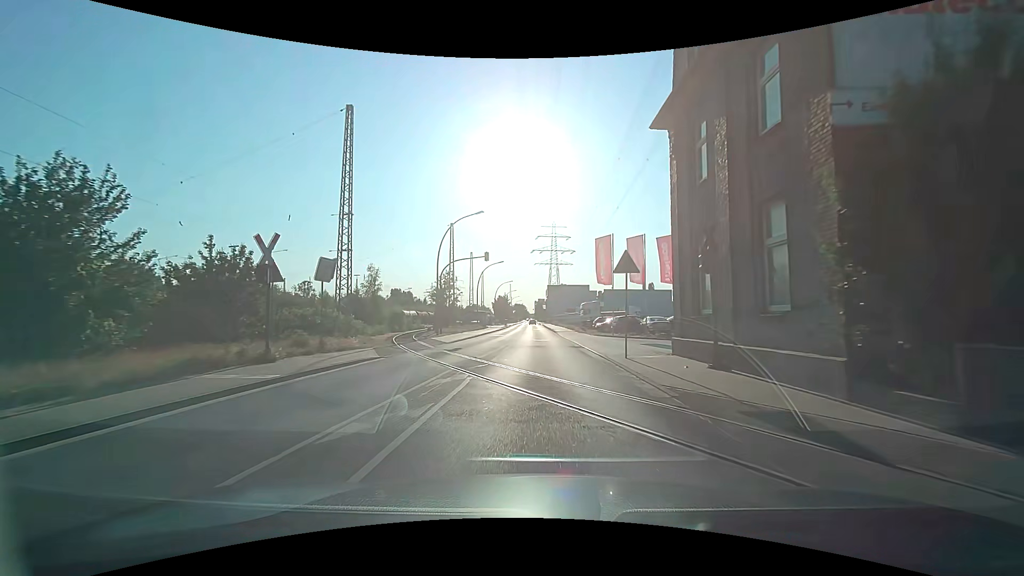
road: secondary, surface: asphalt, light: Day
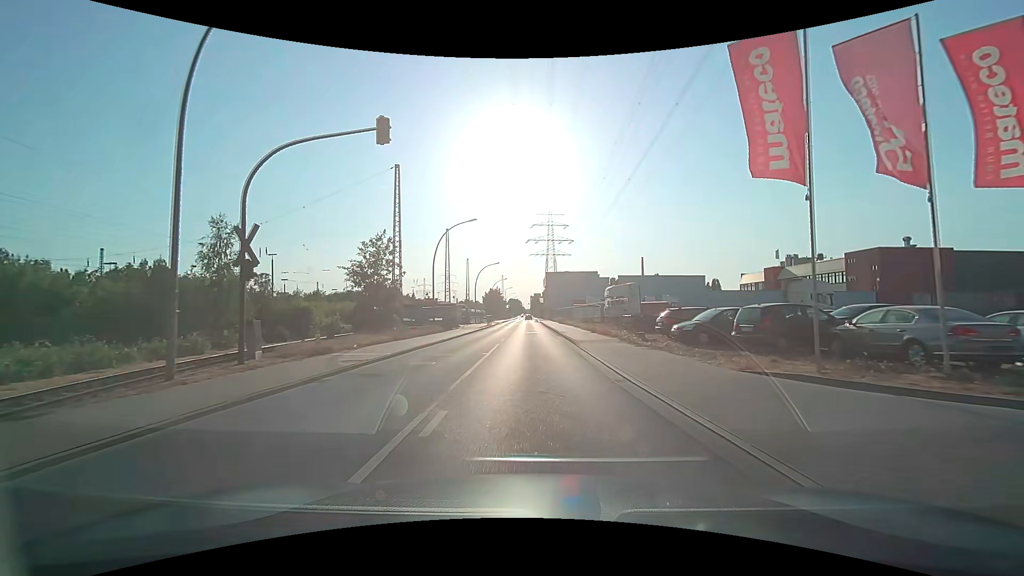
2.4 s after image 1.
(+0.2, +29.0) m; +1°
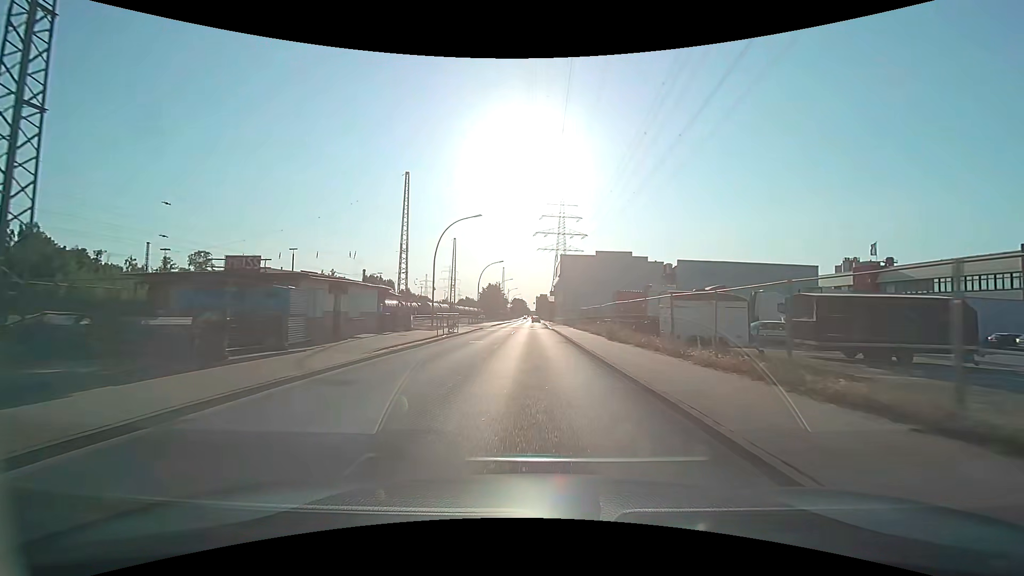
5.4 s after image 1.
(-0.5, +37.6) m; -1°
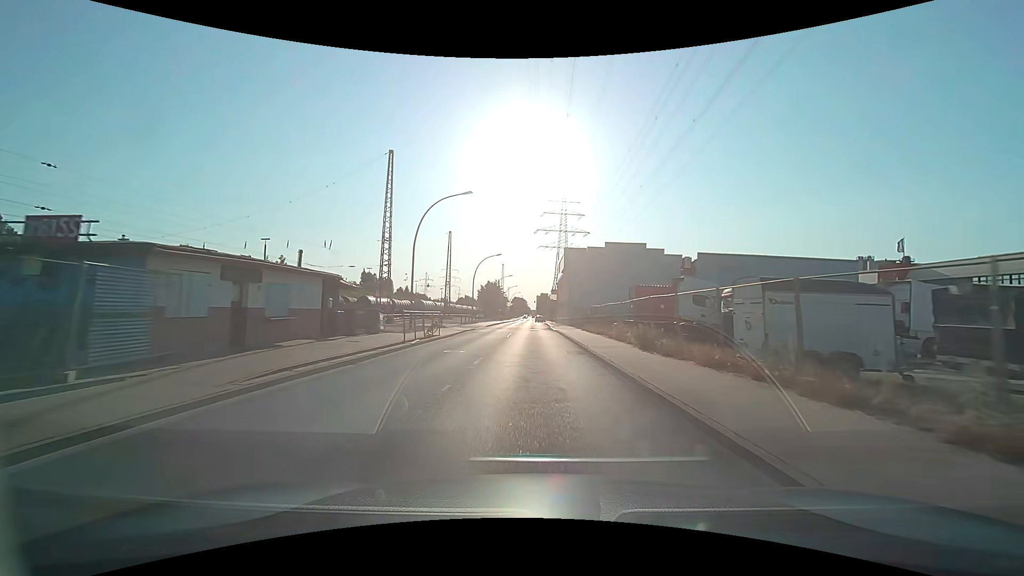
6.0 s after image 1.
(0.0, +7.6) m; 0°
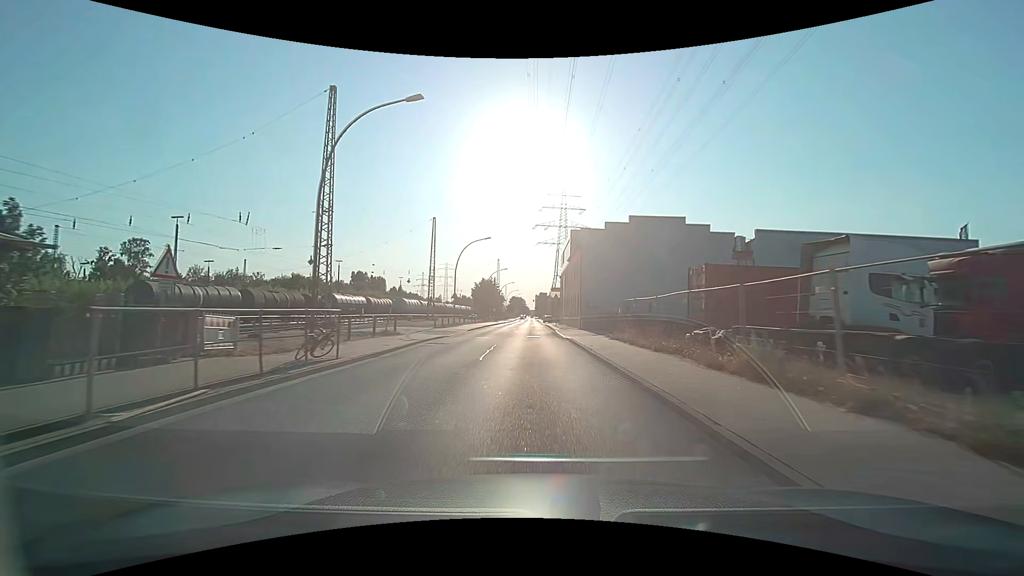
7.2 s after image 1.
(+0.1, +15.2) m; 0°
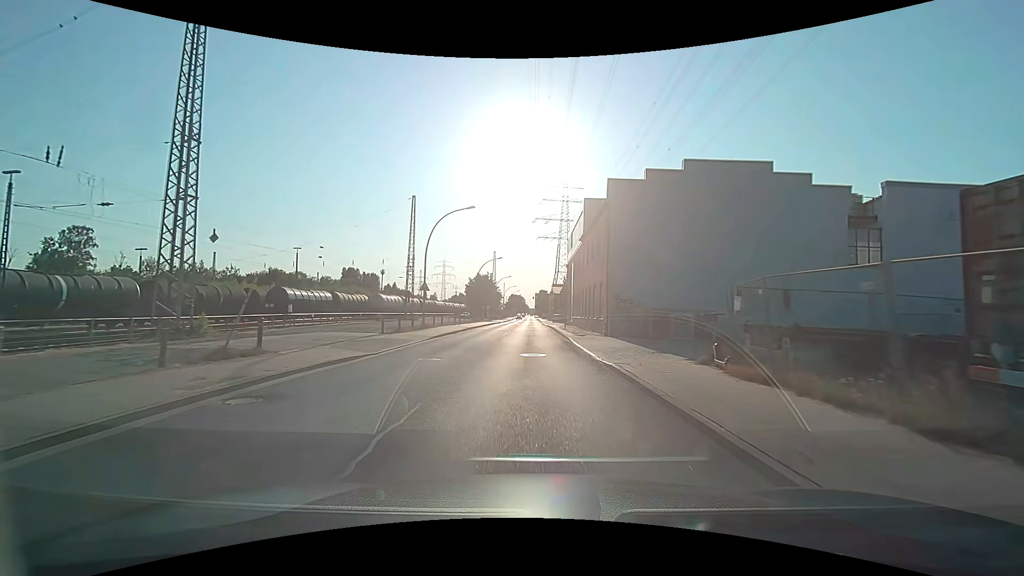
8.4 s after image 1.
(0.0, +15.3) m; 0°
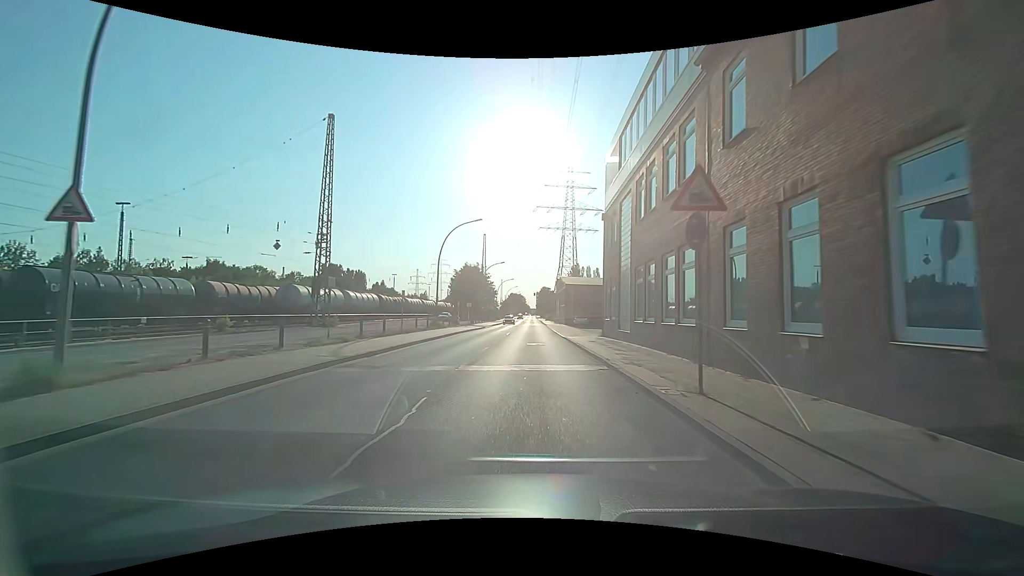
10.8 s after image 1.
(0.0, +30.8) m; 0°
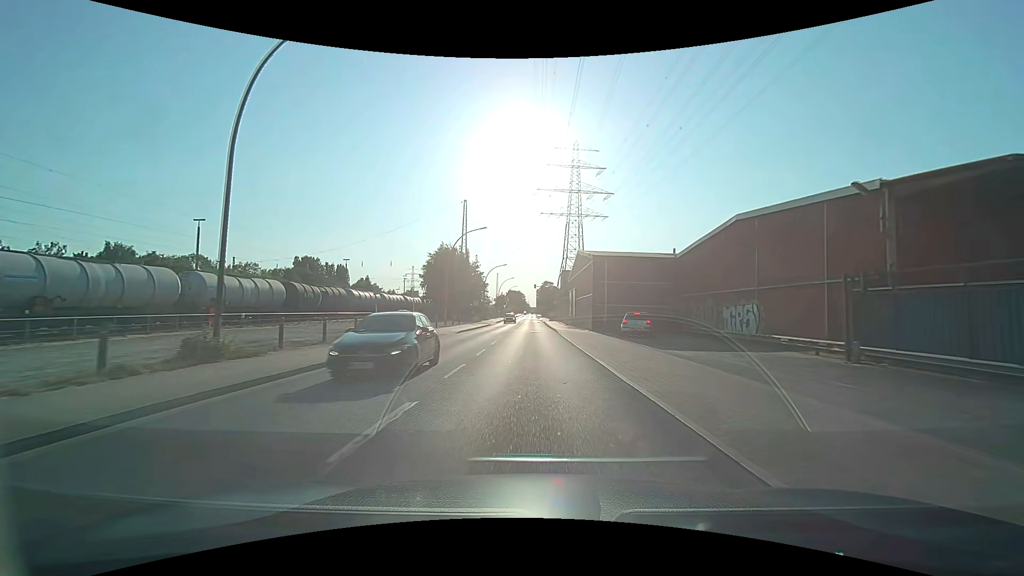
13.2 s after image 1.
(-0.1, +31.0) m; 0°
(0, +10) (0, +20) (0, +30) (-1, +40) (-1, +50) (-1, +60) (-1, +70) (-1, +80) (-1, +90) (-1, +100) m
